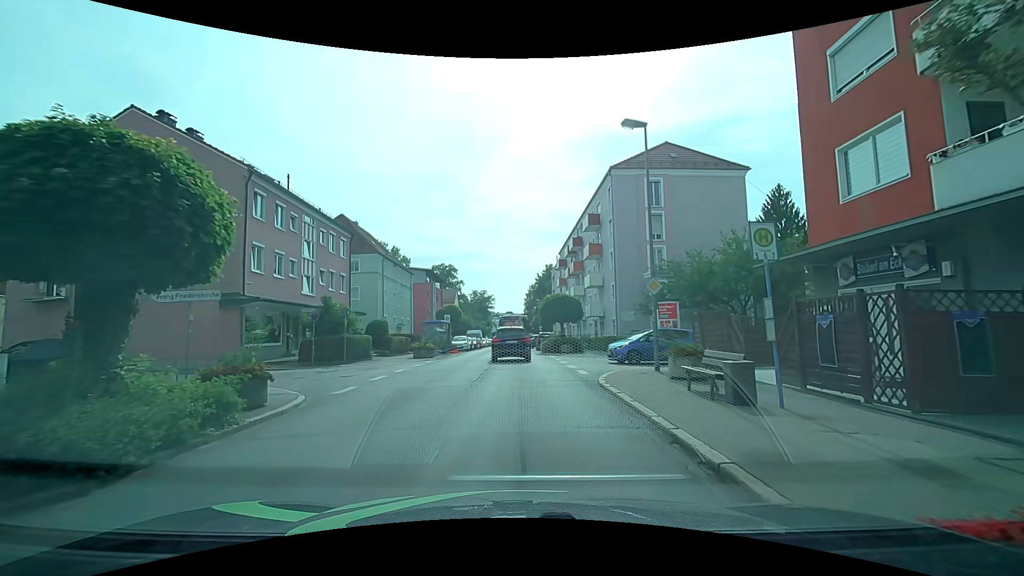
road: tertiary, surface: asphalt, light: Day
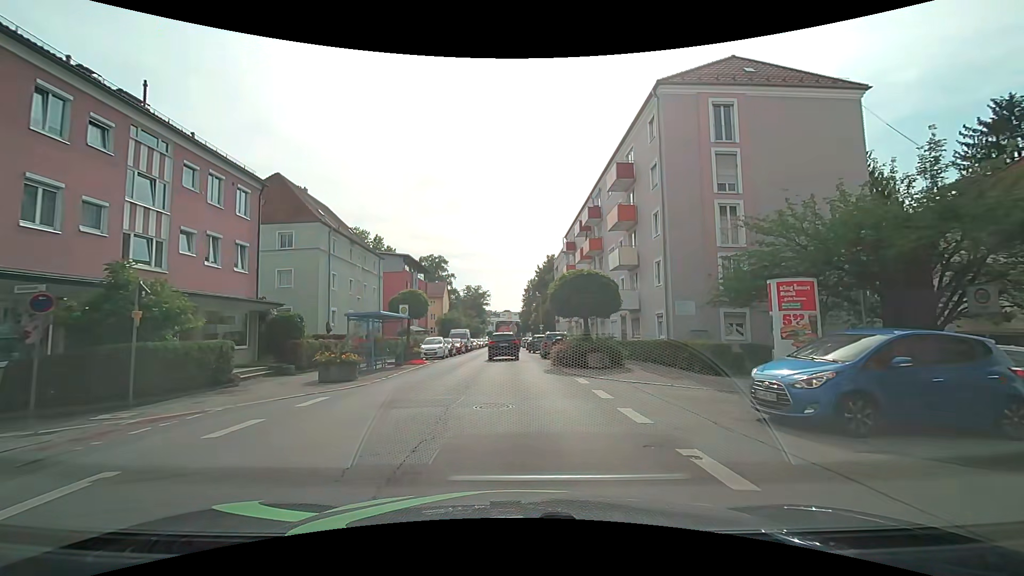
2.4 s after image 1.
(-0.2, +14.2) m; -1°
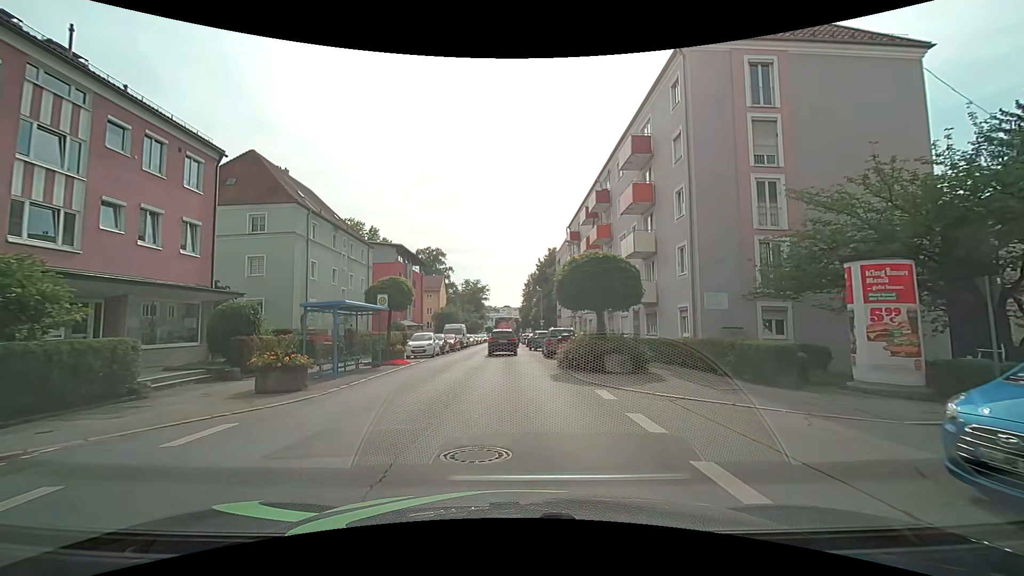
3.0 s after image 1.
(0.0, +3.9) m; 0°
